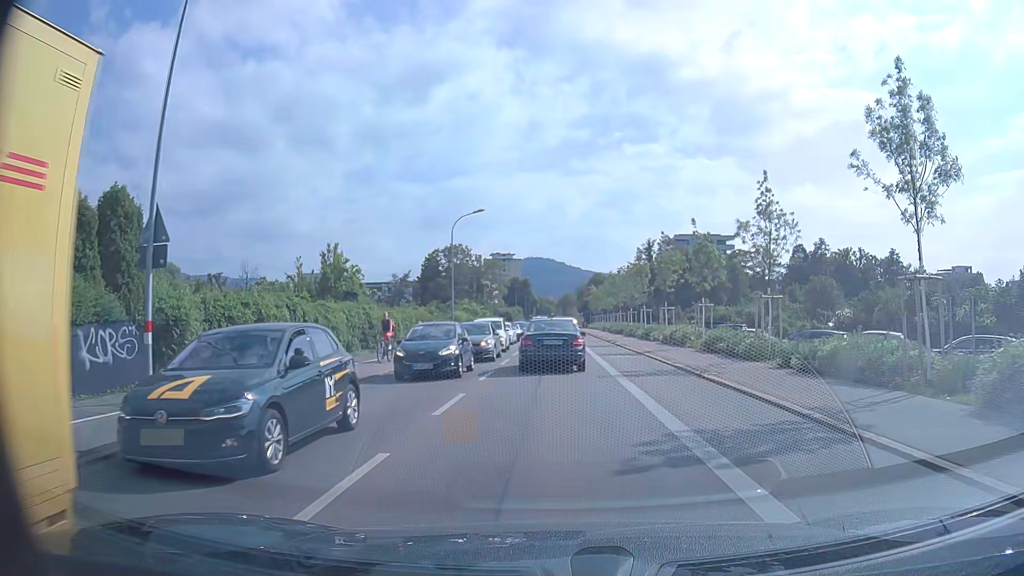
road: secondary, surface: asphalt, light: Day
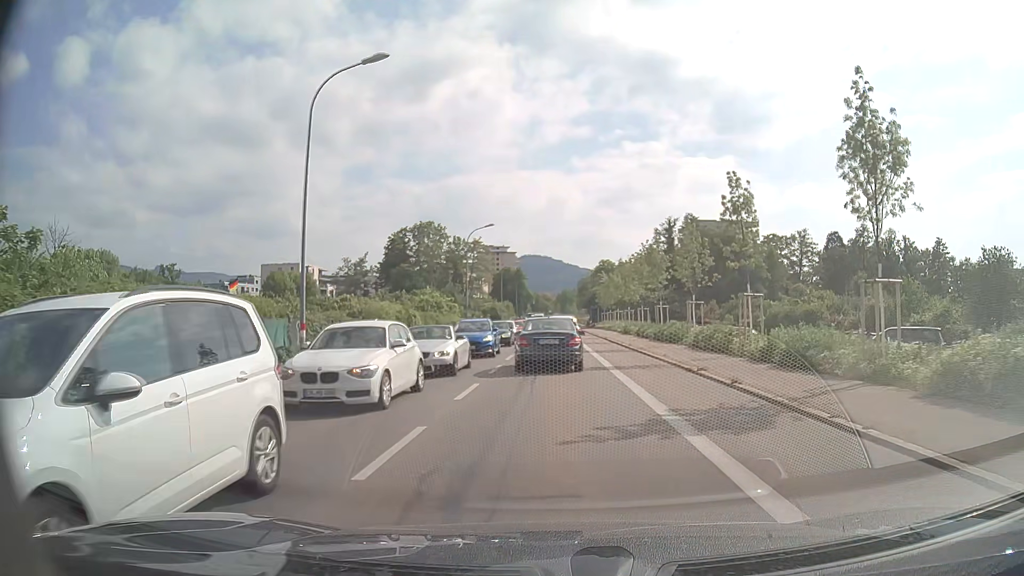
(+0.2, +28.5) m; 0°
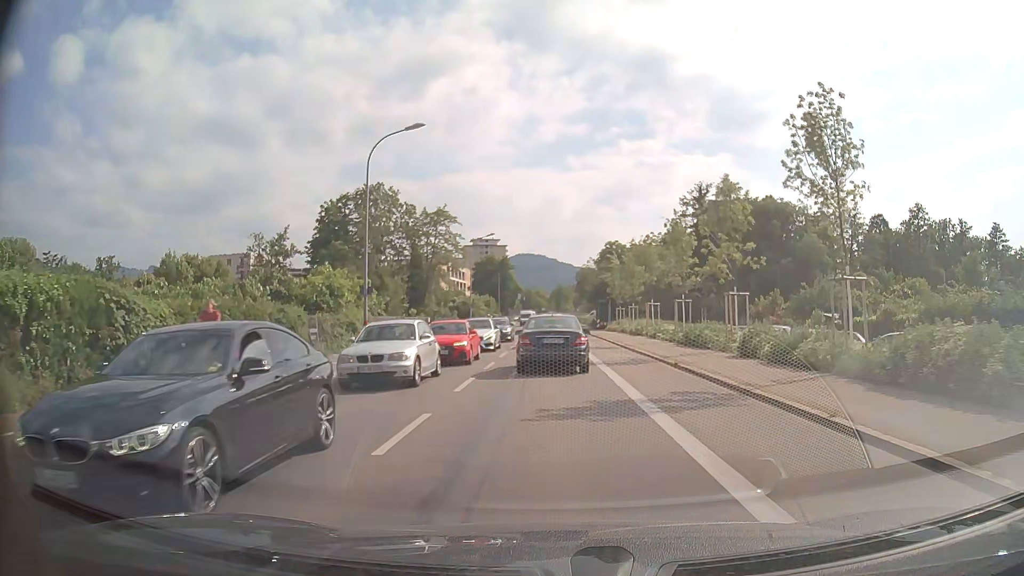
(+0.2, +28.8) m; +1°
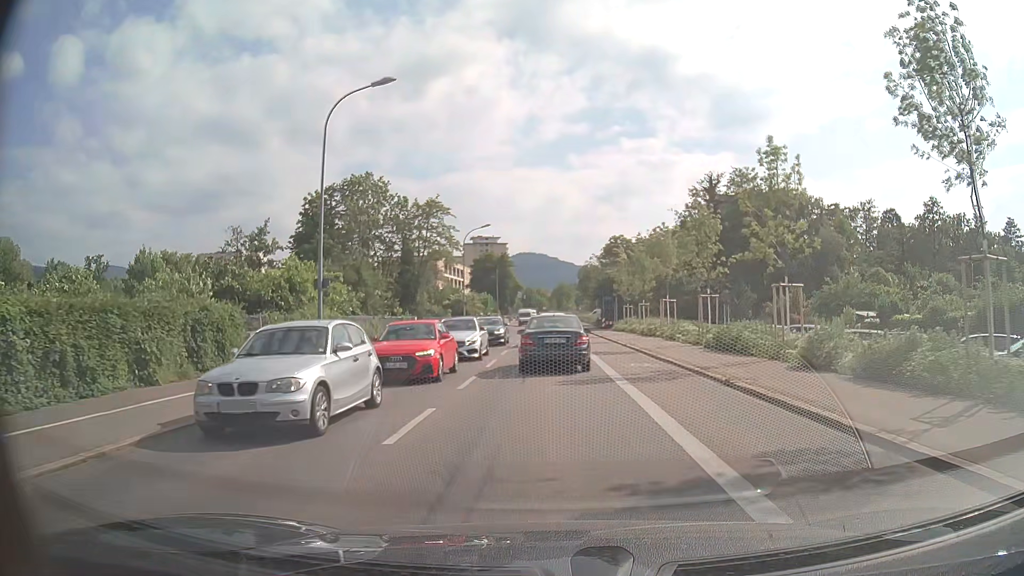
(0.0, +5.5) m; 0°
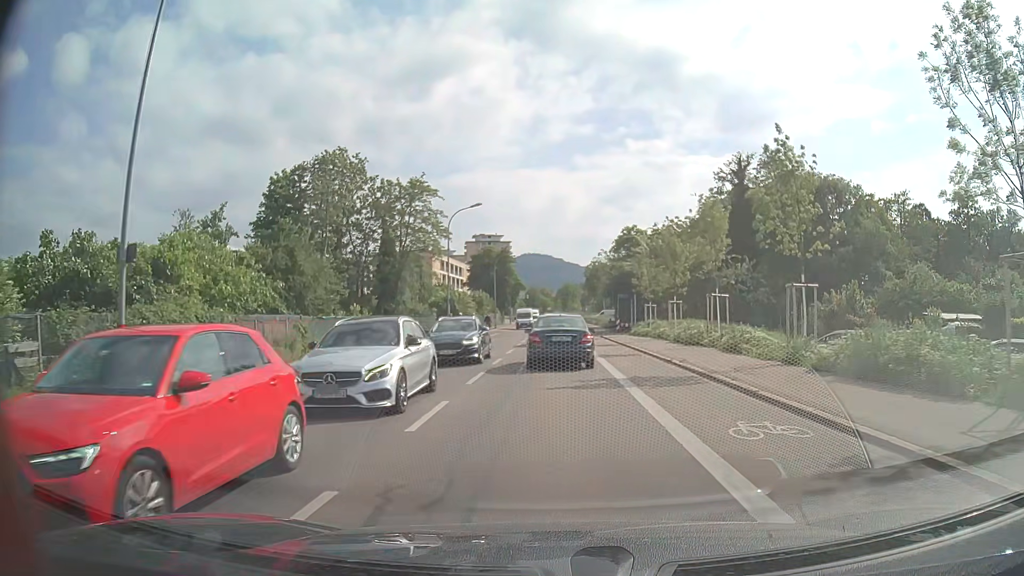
(-0.1, +11.0) m; -1°
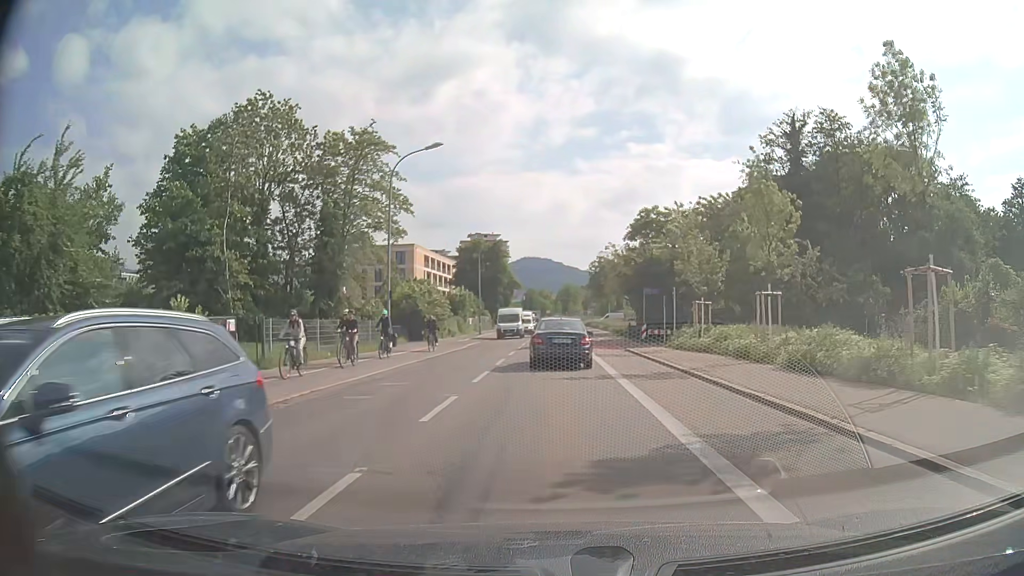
(0.0, +17.1) m; 0°
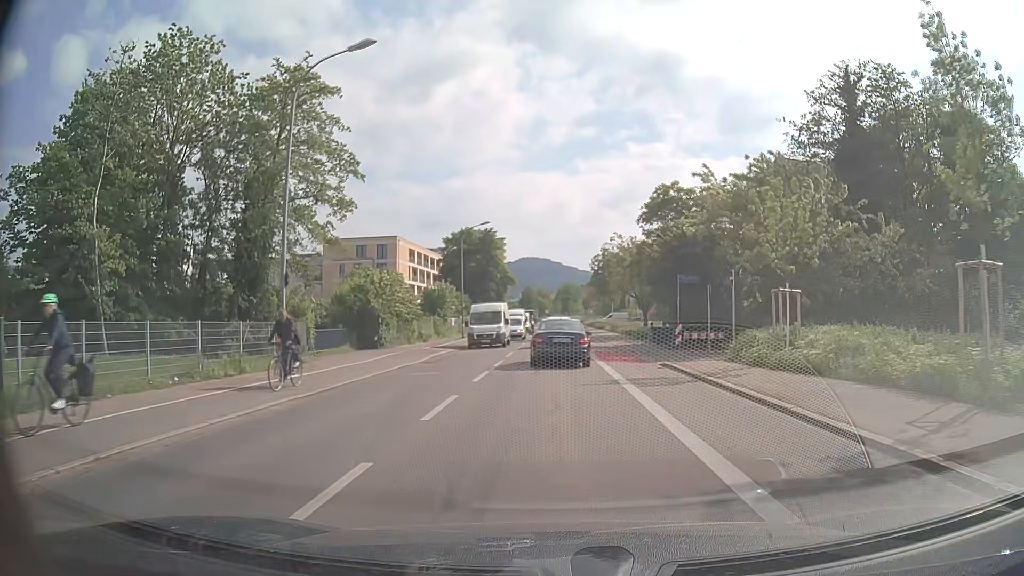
(+0.1, +11.9) m; +1°
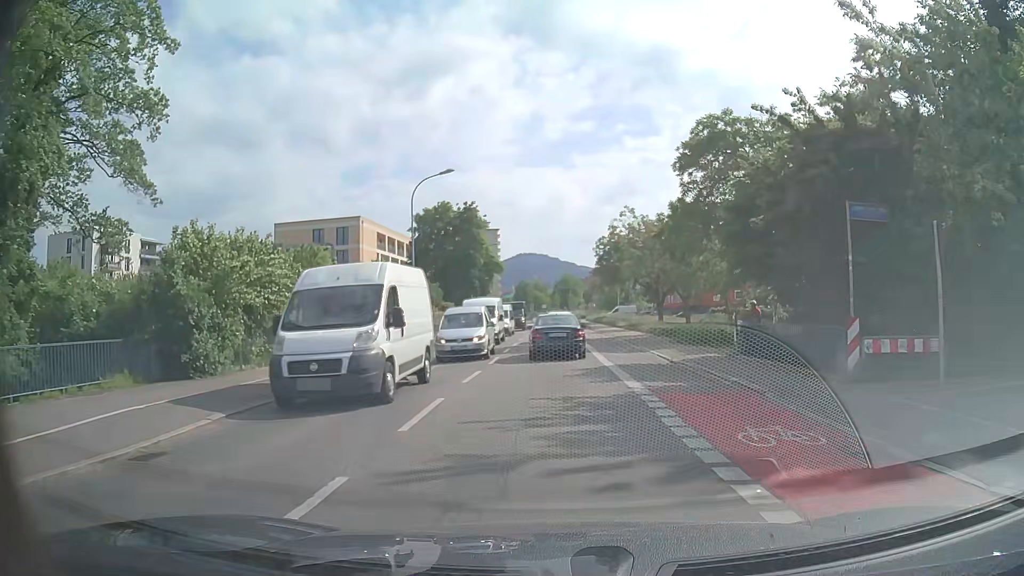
(-0.1, +18.2) m; 0°
(0, +10) (0, +20) (0, +30) (0, +40) (0, +50) (0, +60) (0, +70) (0, +80) (0, +90) (0, +100) m
